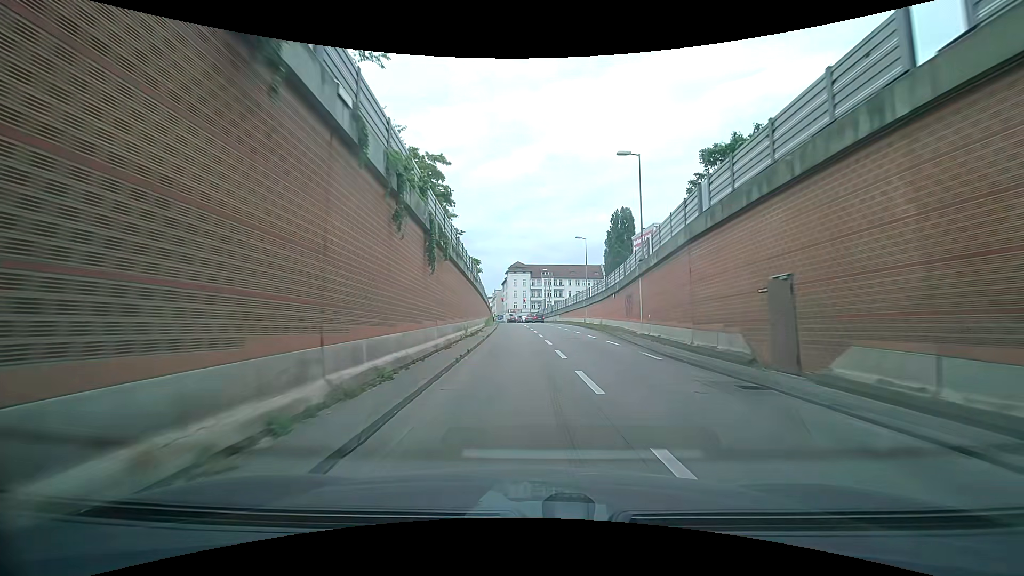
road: motorway_link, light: Day
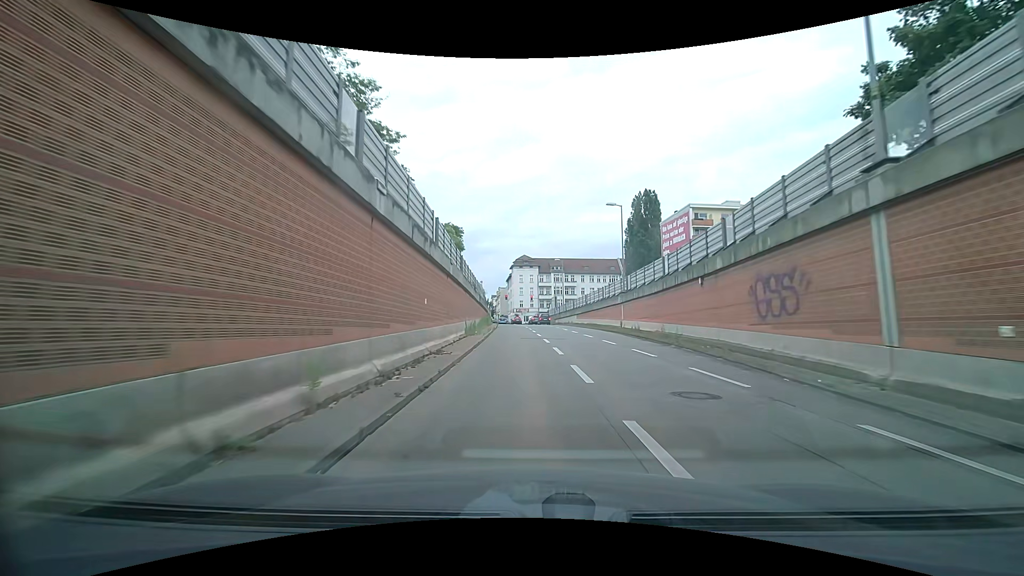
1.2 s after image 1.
(+0.1, +18.2) m; 0°
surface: asphalt
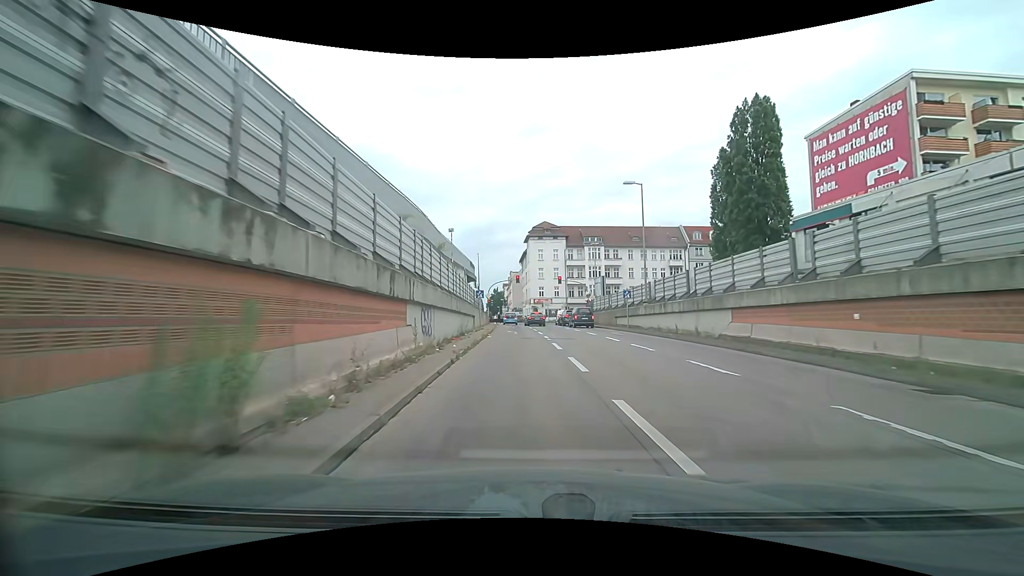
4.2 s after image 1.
(-0.8, +43.9) m; -2°
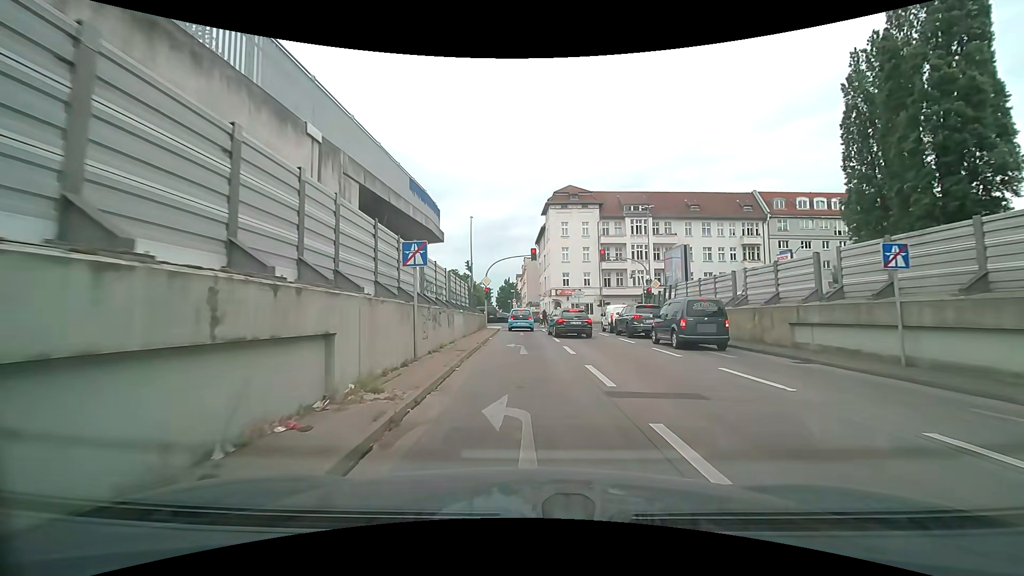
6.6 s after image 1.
(-0.4, +25.0) m; -2°
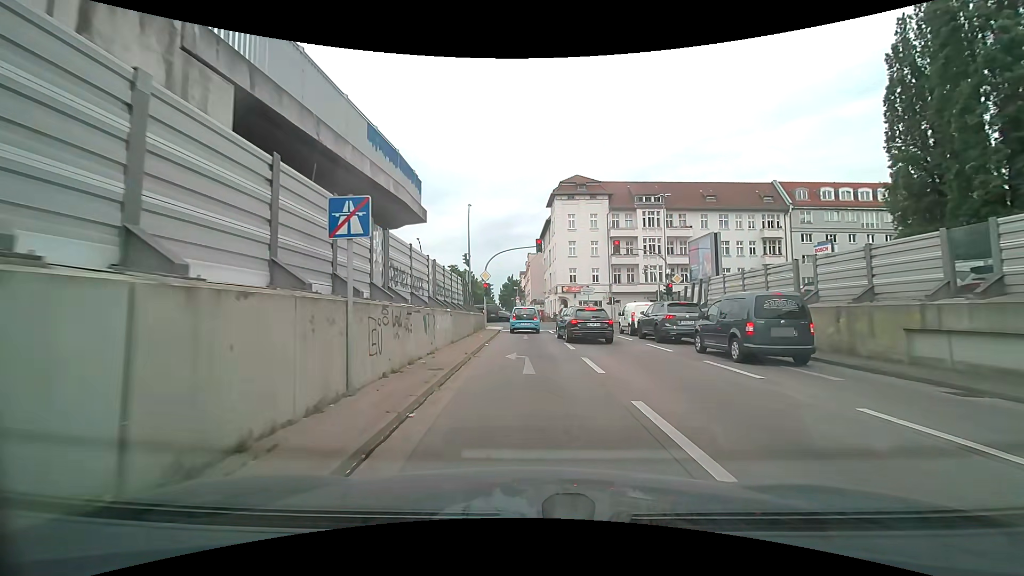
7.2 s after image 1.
(0.0, +4.5) m; 0°
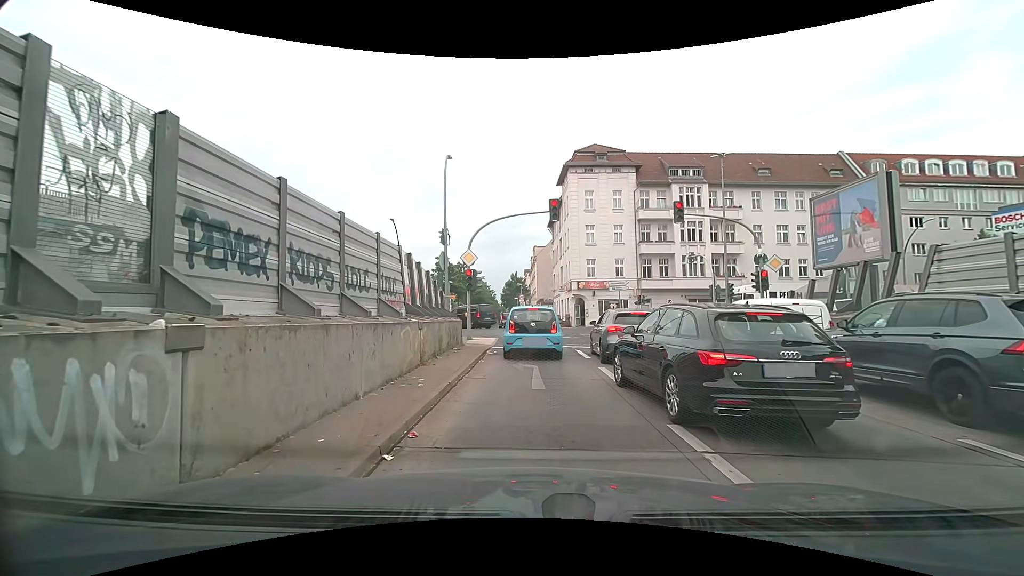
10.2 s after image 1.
(0.0, +12.9) m; -2°
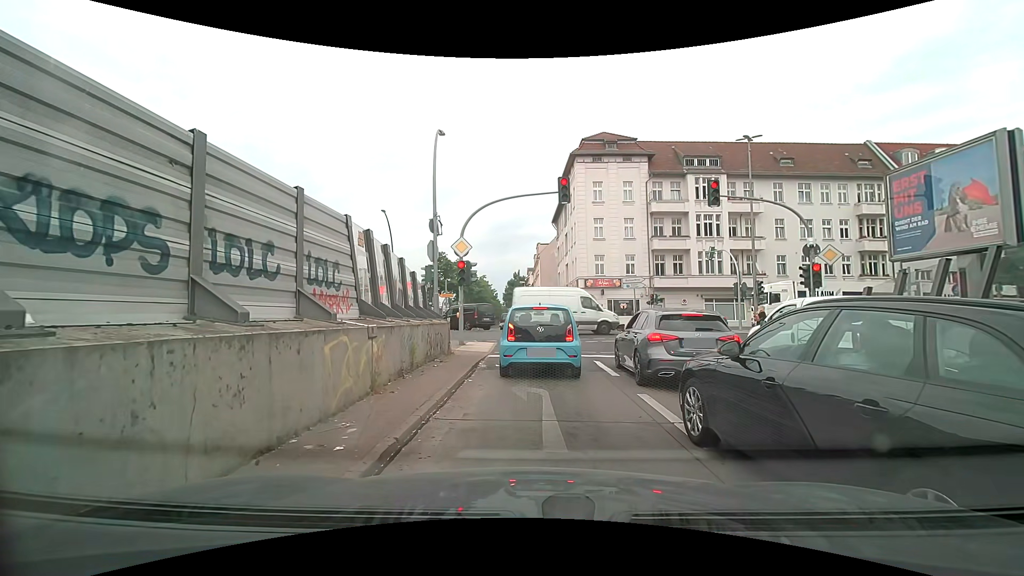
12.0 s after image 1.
(+0.1, +3.6) m; +1°
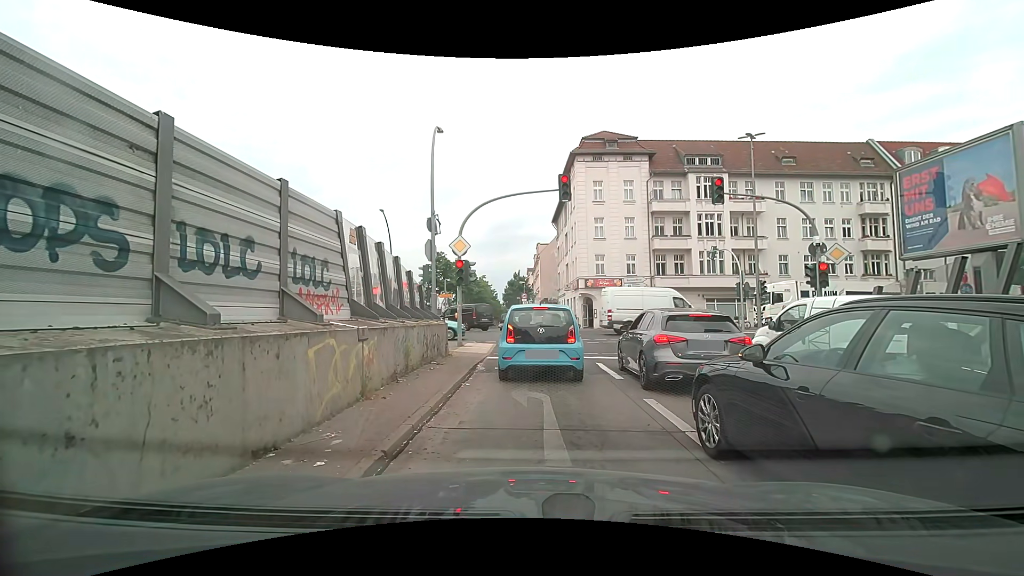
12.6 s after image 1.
(0.0, +0.4) m; 0°
